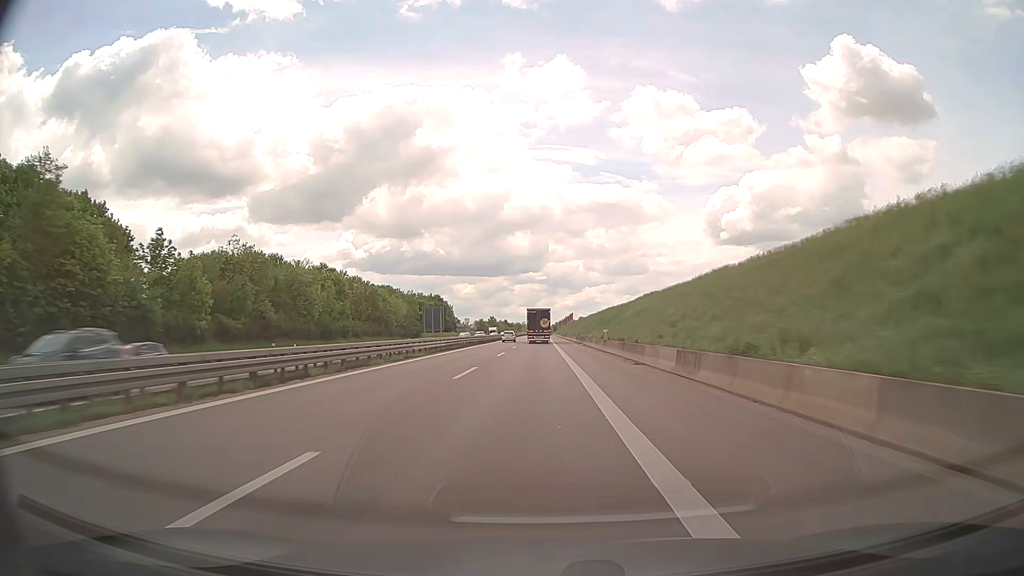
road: trunk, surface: asphalt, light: Day
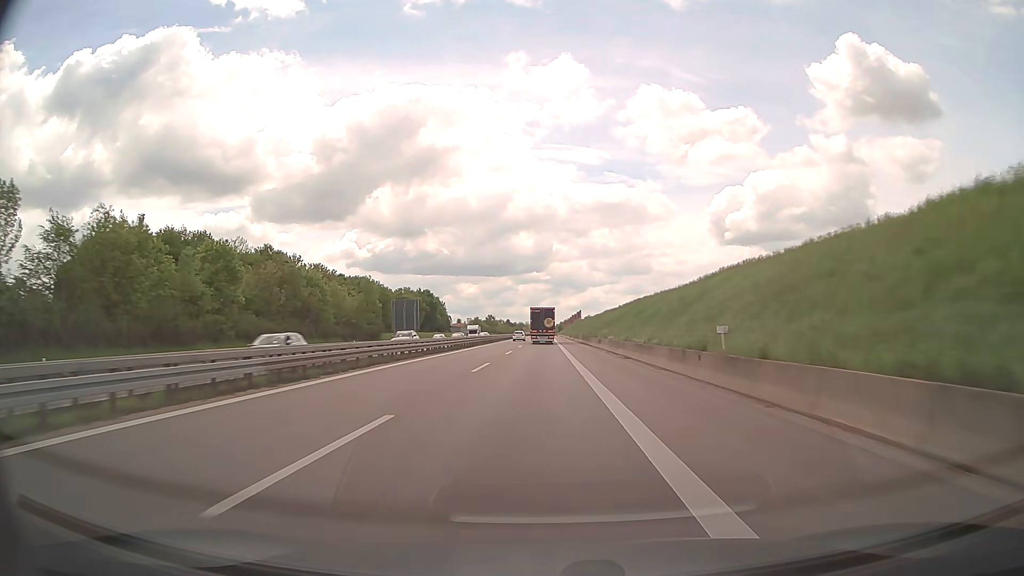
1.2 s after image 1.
(-0.1, +32.6) m; 0°
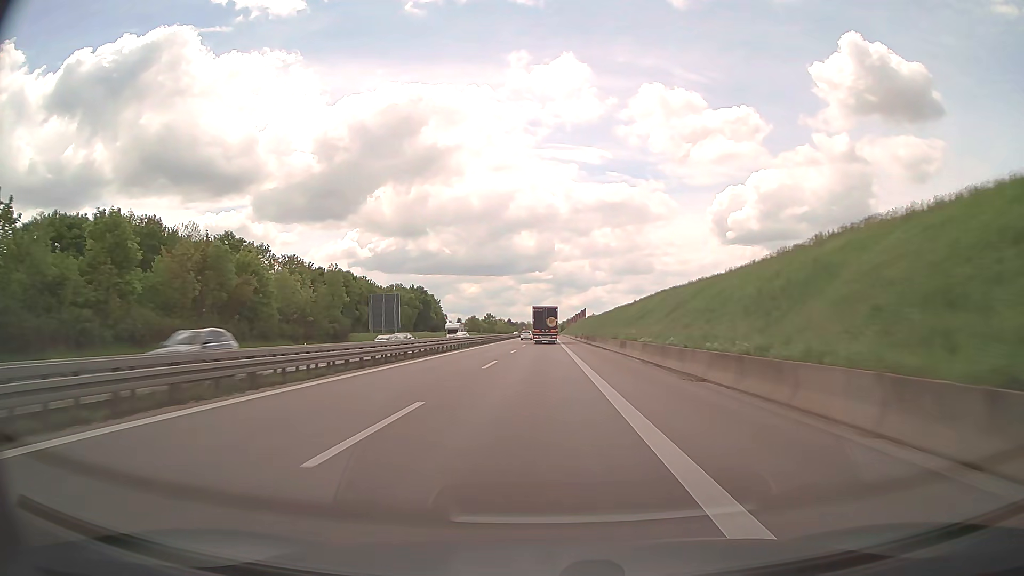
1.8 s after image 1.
(0.0, +16.1) m; 0°
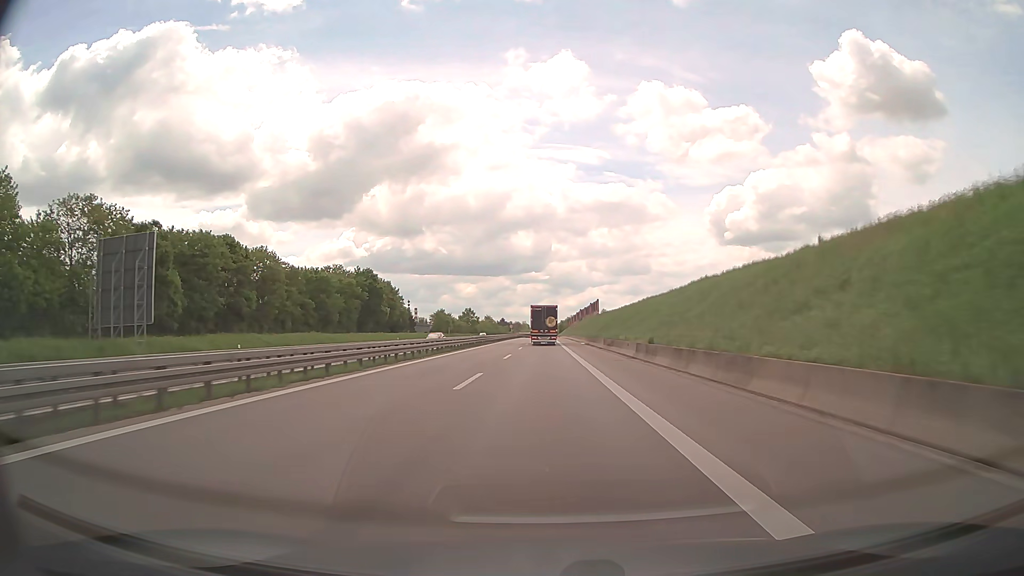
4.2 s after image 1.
(0.0, +62.9) m; 0°
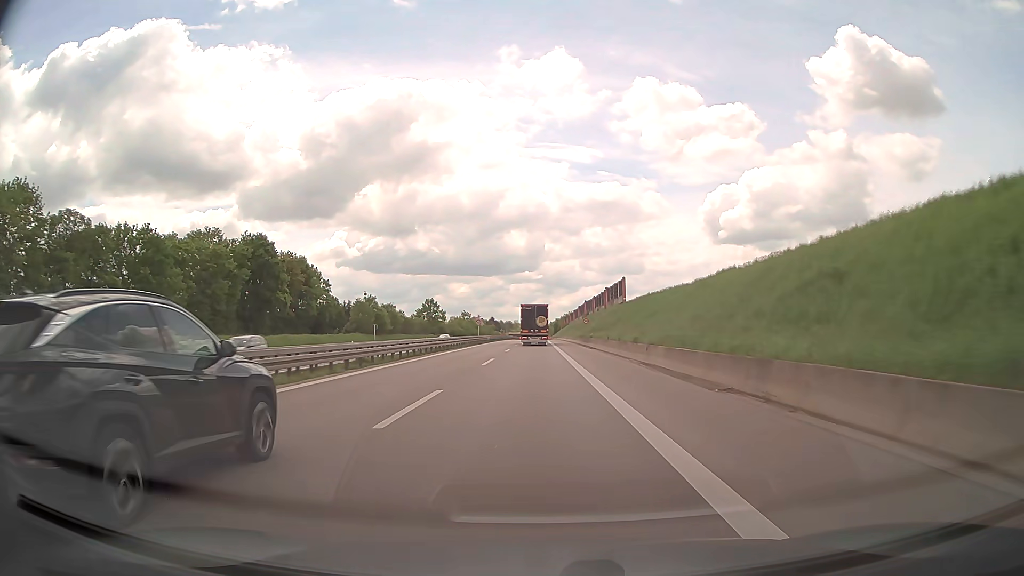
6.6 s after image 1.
(+0.4, +60.3) m; +1°
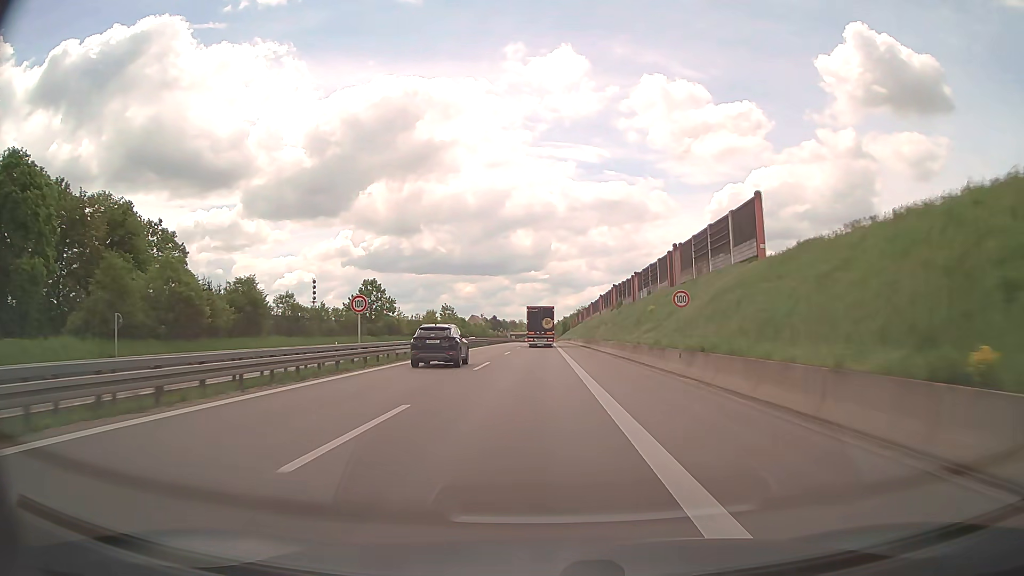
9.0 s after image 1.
(-0.2, +56.9) m; -1°
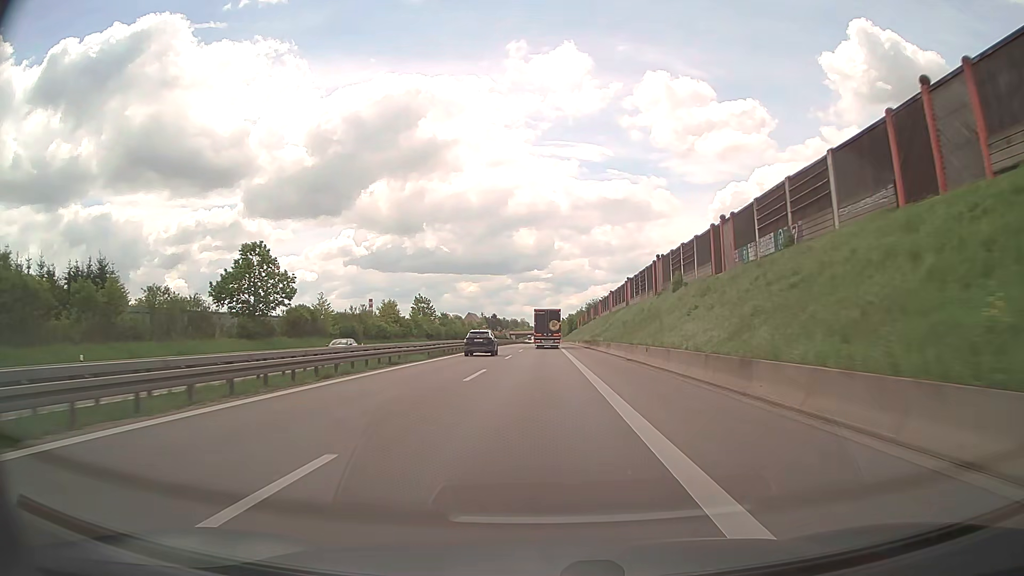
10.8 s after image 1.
(-0.1, +41.0) m; 0°
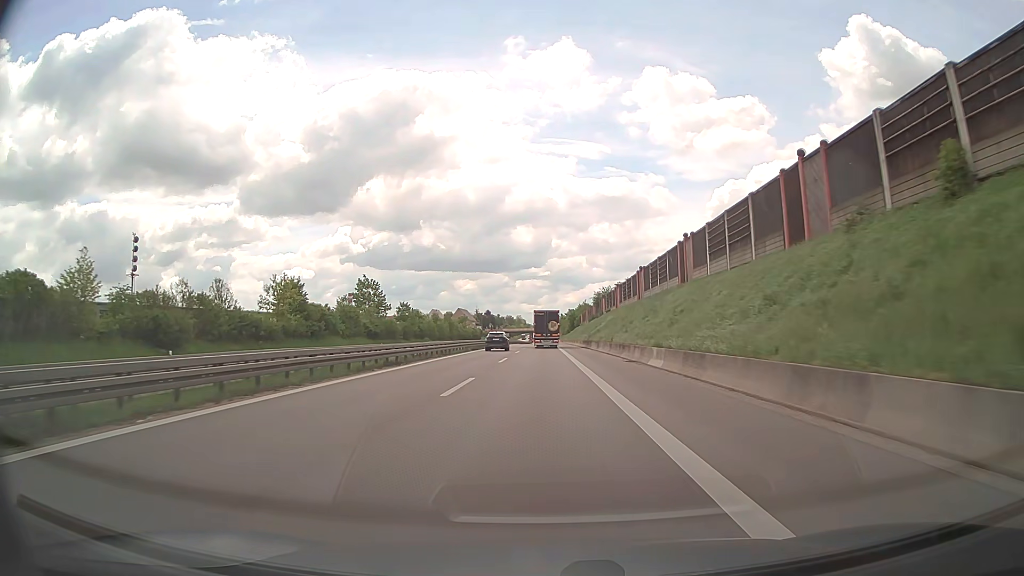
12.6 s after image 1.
(0.0, +40.9) m; 0°
(0, +10) (0, +20) (0, +30) (0, +40) (0, +50) (0, +60) (0, +70) (0, +80) (0, +90) (0, +100) m
